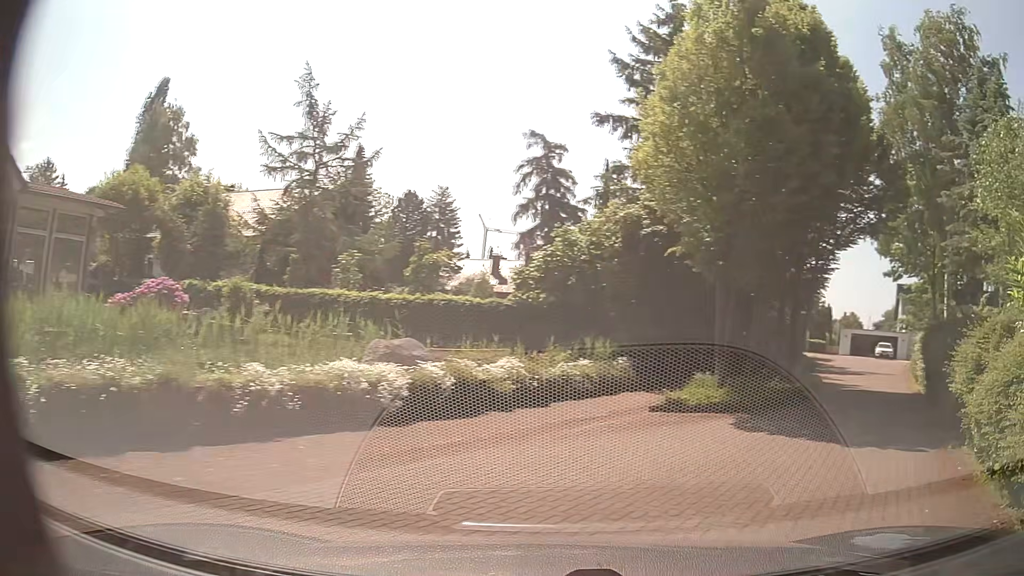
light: Day
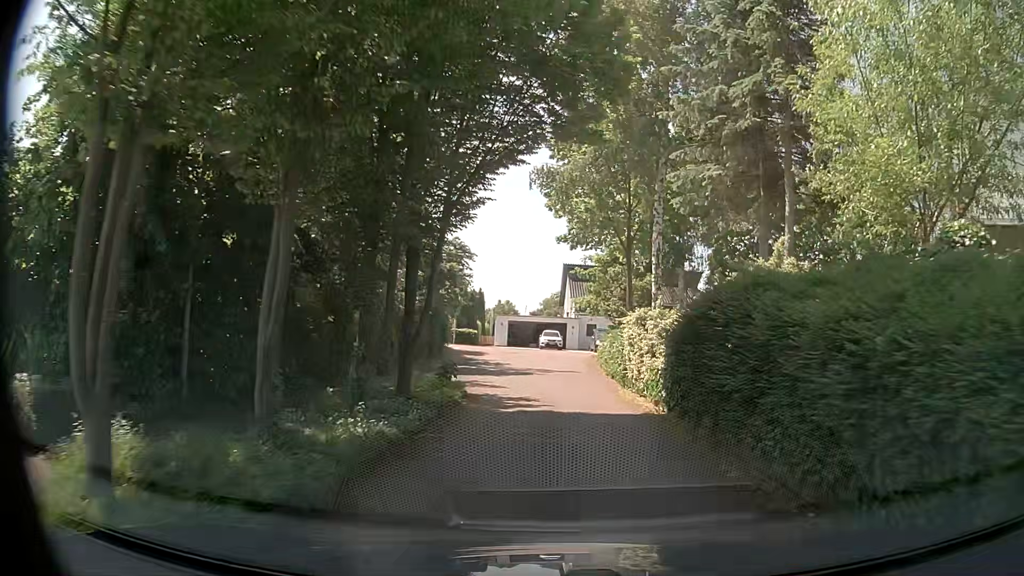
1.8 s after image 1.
(+3.8, +9.8) m; +32°
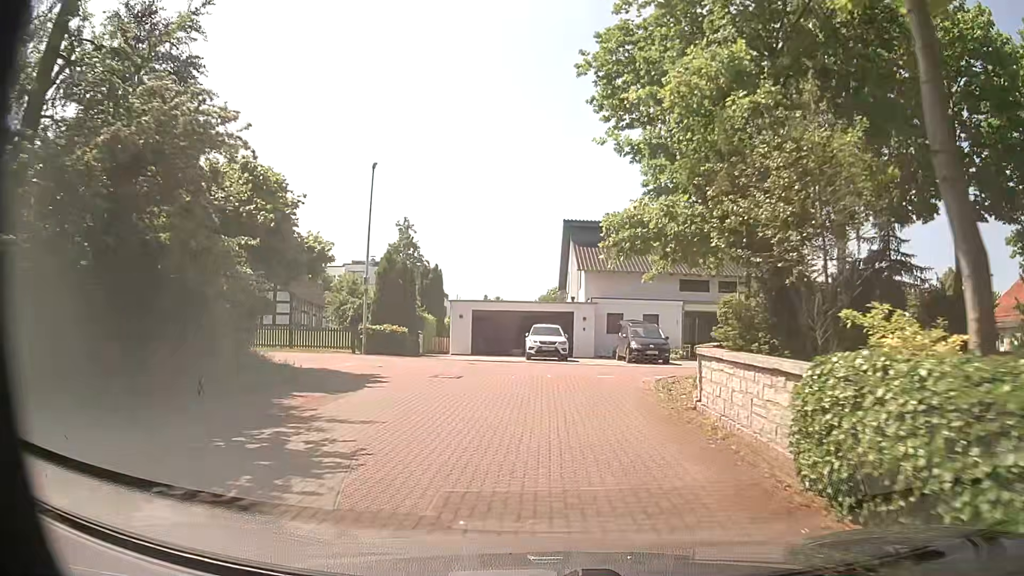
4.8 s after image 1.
(0.0, +24.8) m; 0°
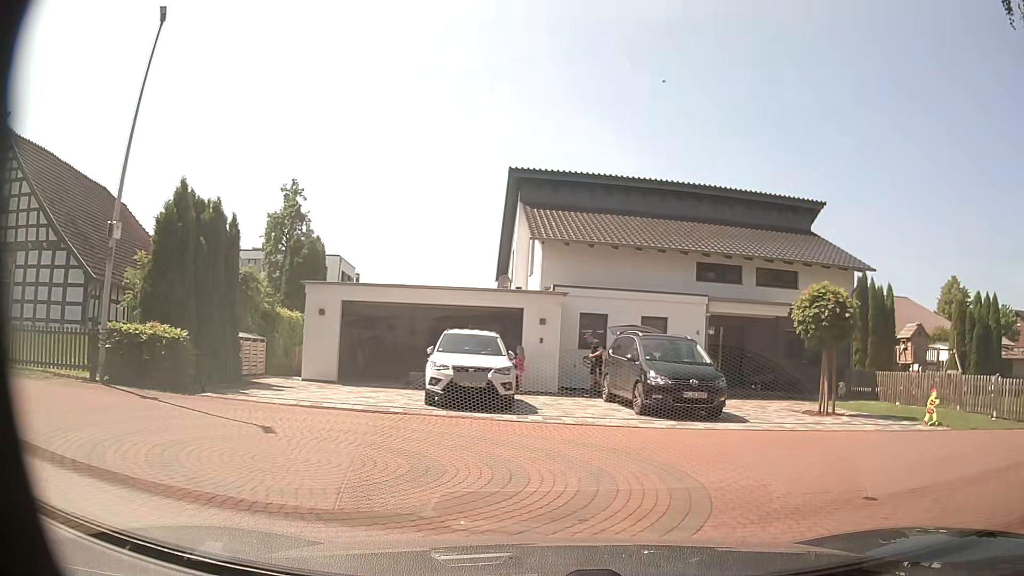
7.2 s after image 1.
(0.0, +14.6) m; +7°
